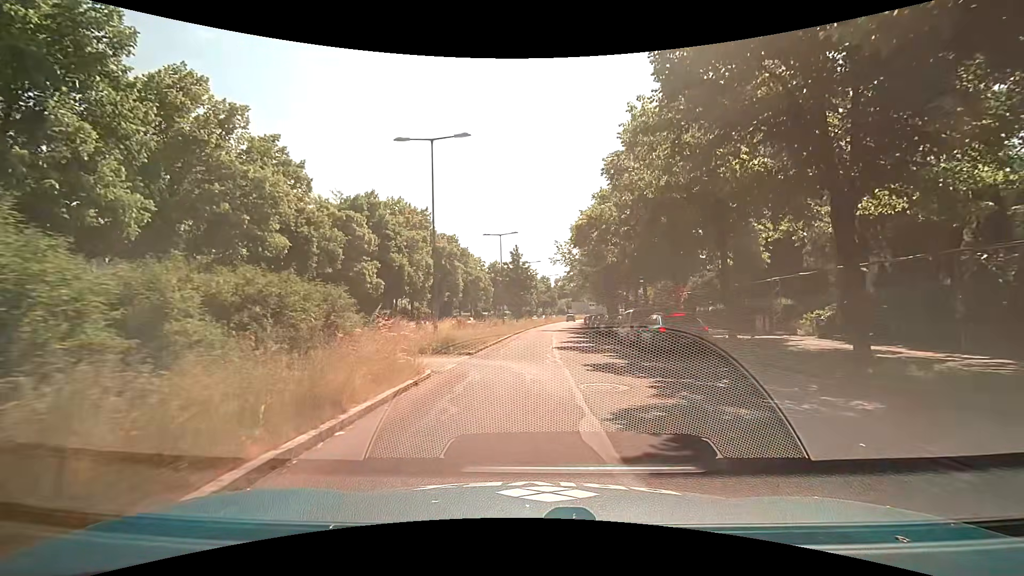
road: residential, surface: asphalt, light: Day
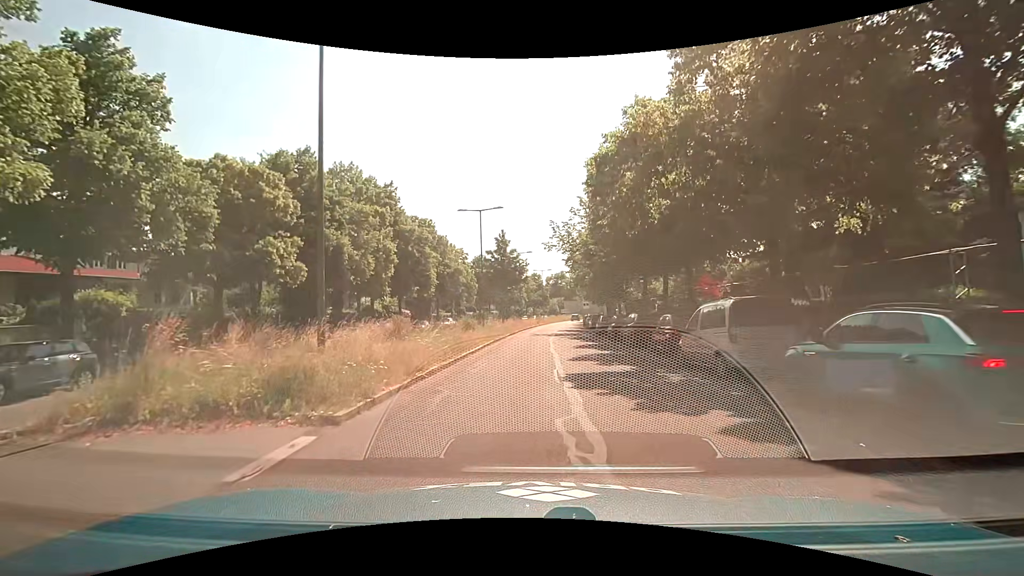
(+0.1, +12.3) m; +2°
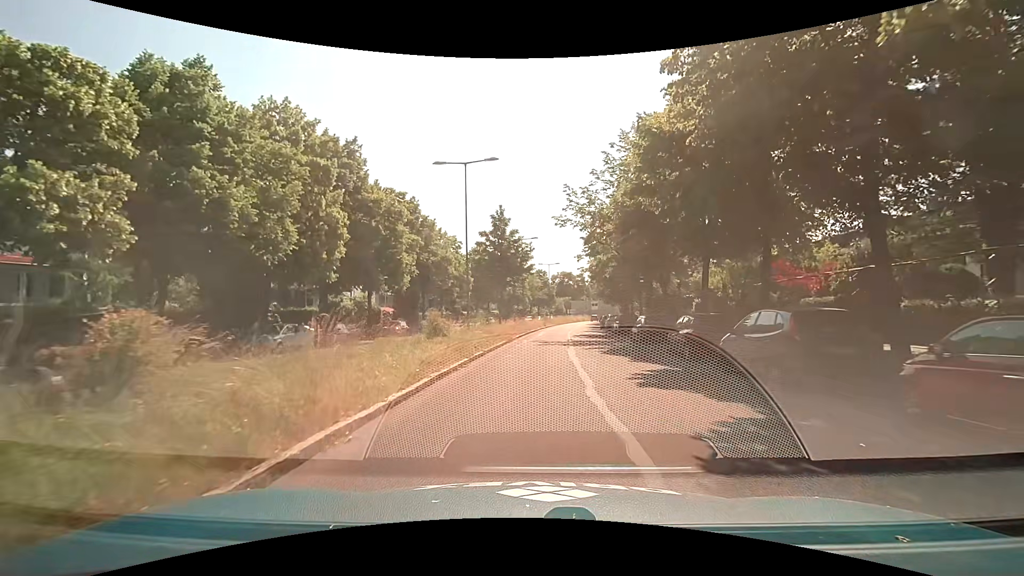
(-0.4, +12.8) m; -2°
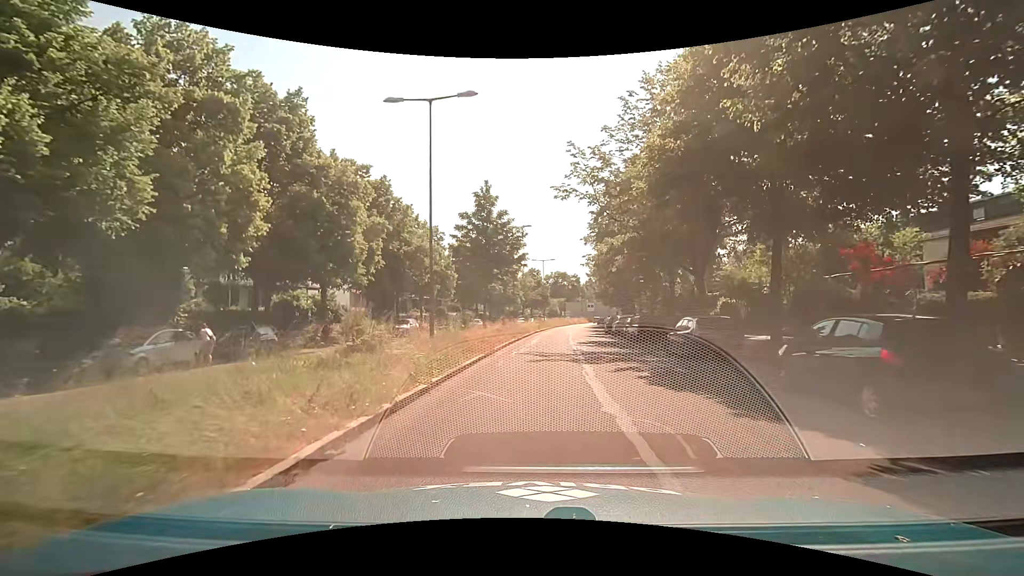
(0.0, +8.7) m; +1°
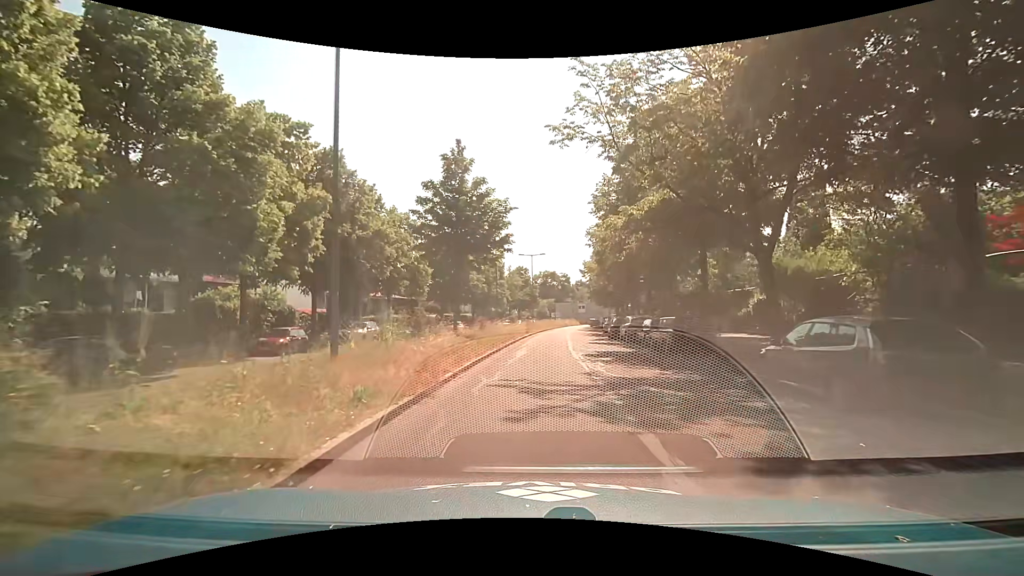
(+0.1, +8.8) m; +2°
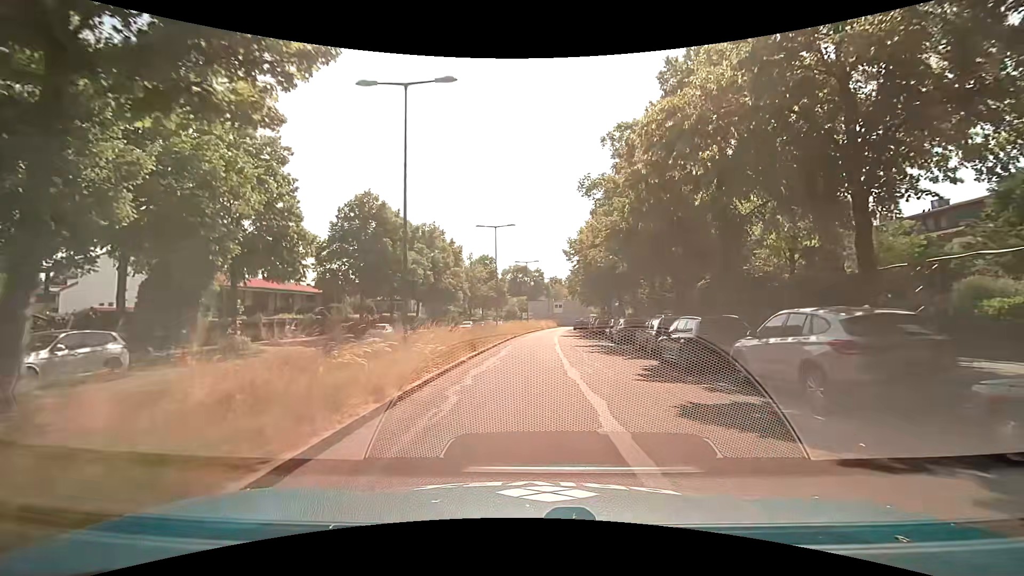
(+0.6, +22.2) m; +3°
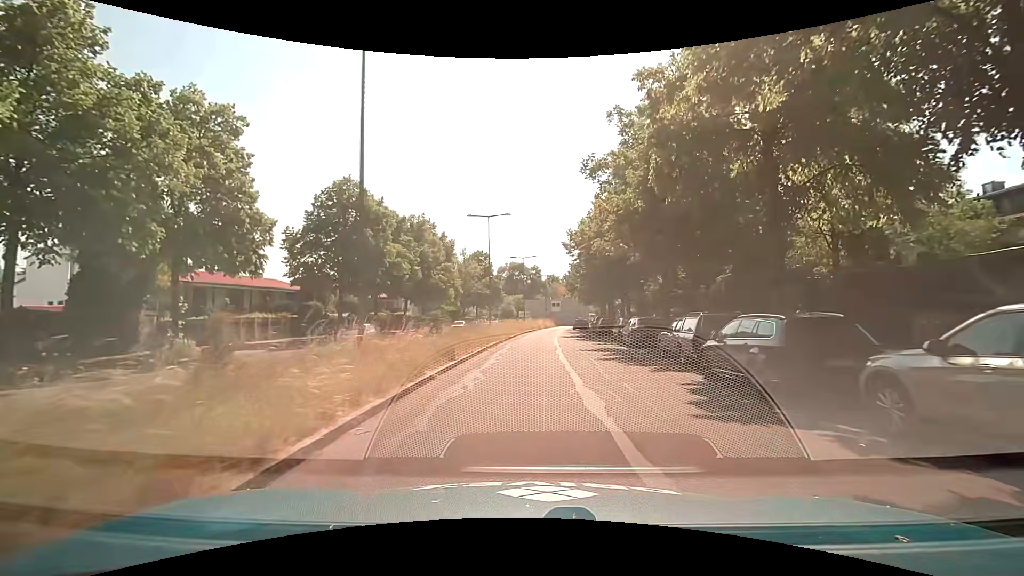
(0.0, +4.5) m; 0°
(0, +10) (0, +20) (0, +30) (+1, +40) (+1, +50) (+2, +60) (+4, +70) (+5, +80) (+7, +90) (+8, +100) m
